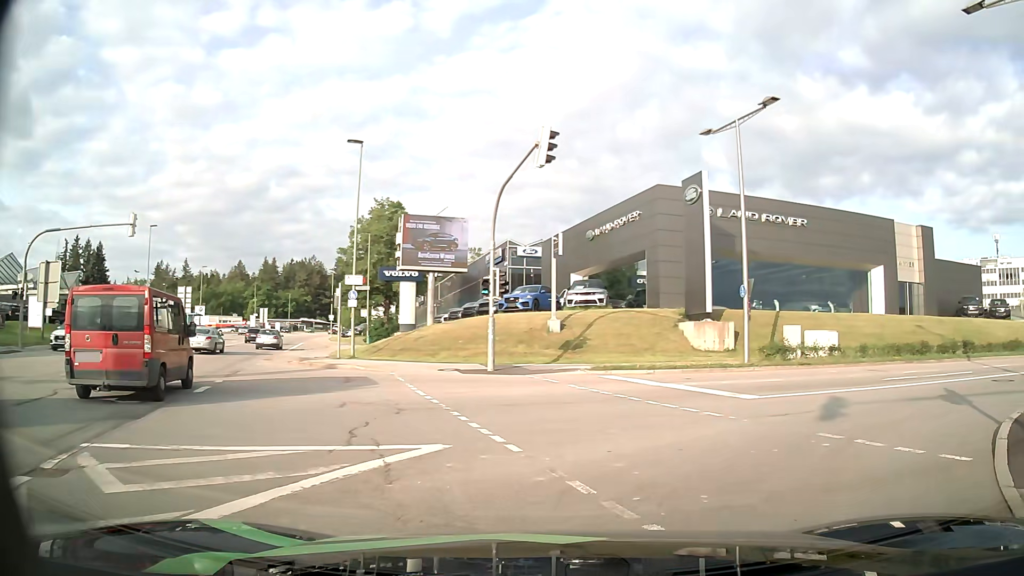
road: tertiary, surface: asphalt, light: Day
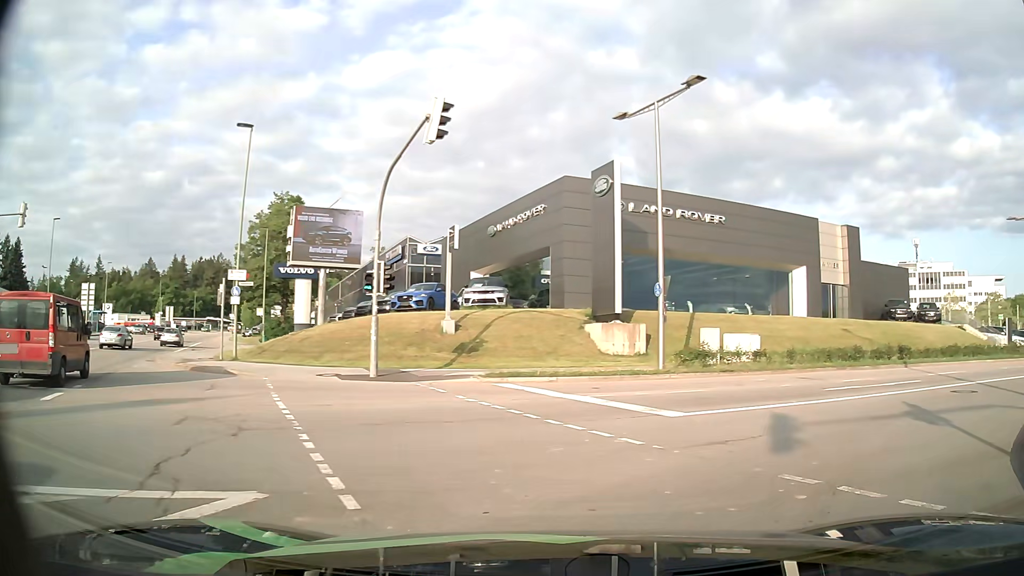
(+0.2, +2.5) m; +7°
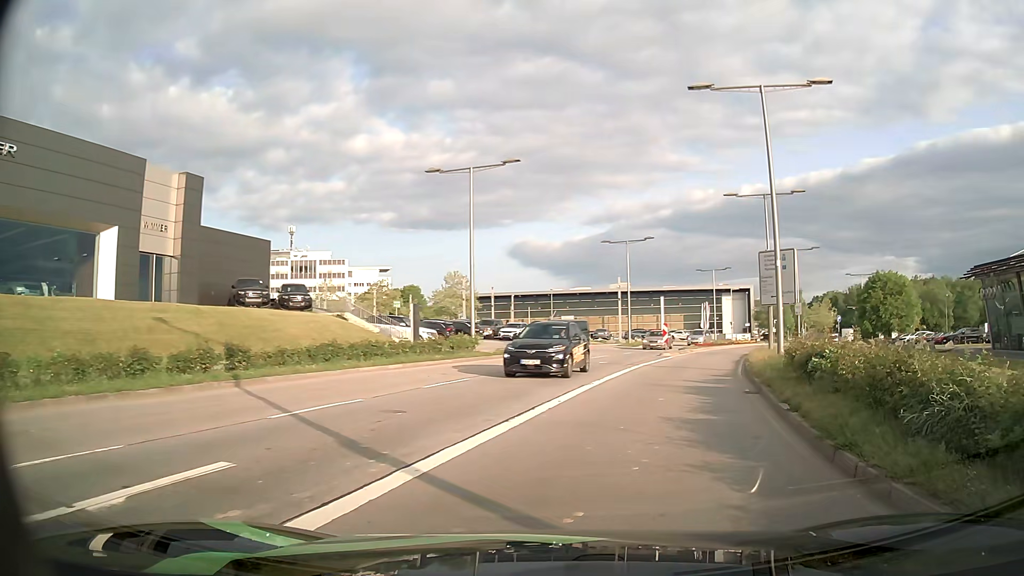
(+6.4, +11.9) m; +55°
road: secondary
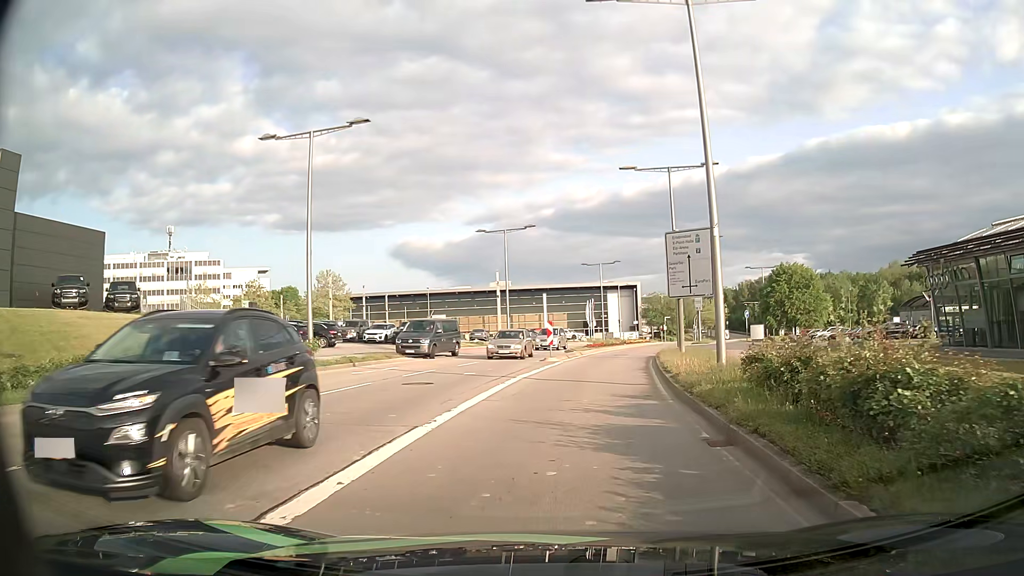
(+0.7, +6.6) m; +9°
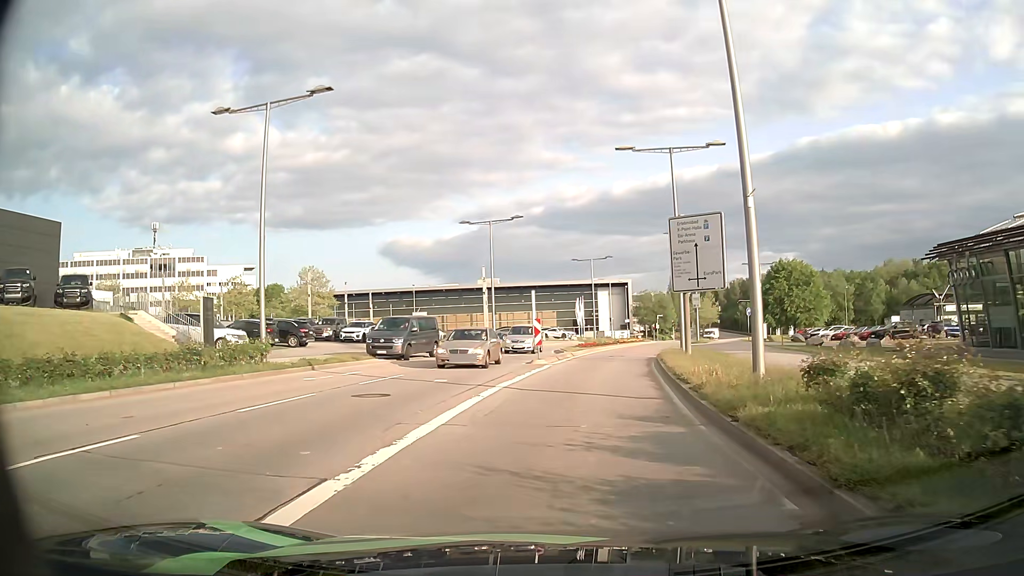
(+0.1, +3.5) m; +1°
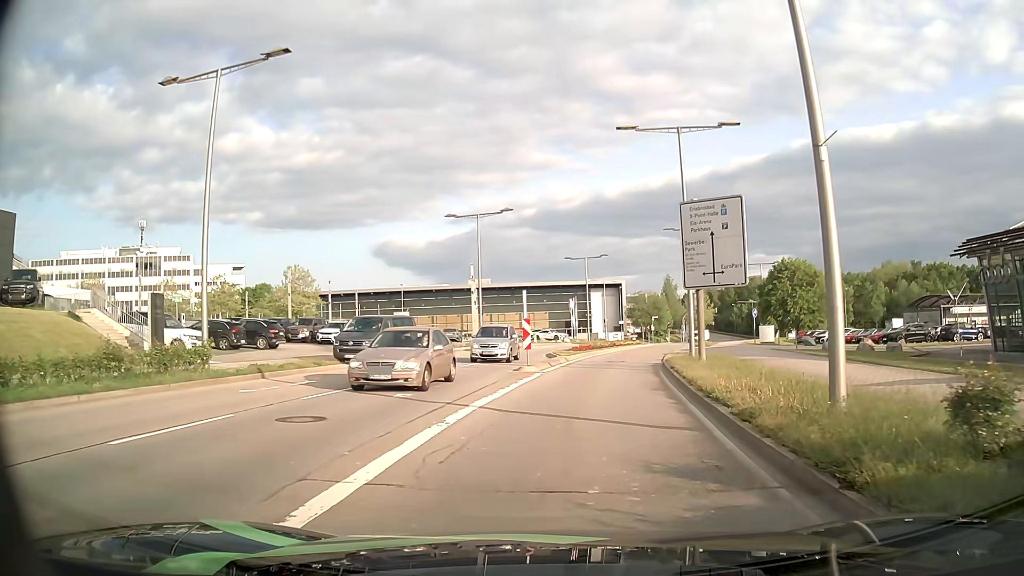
(0.0, +3.6) m; 0°
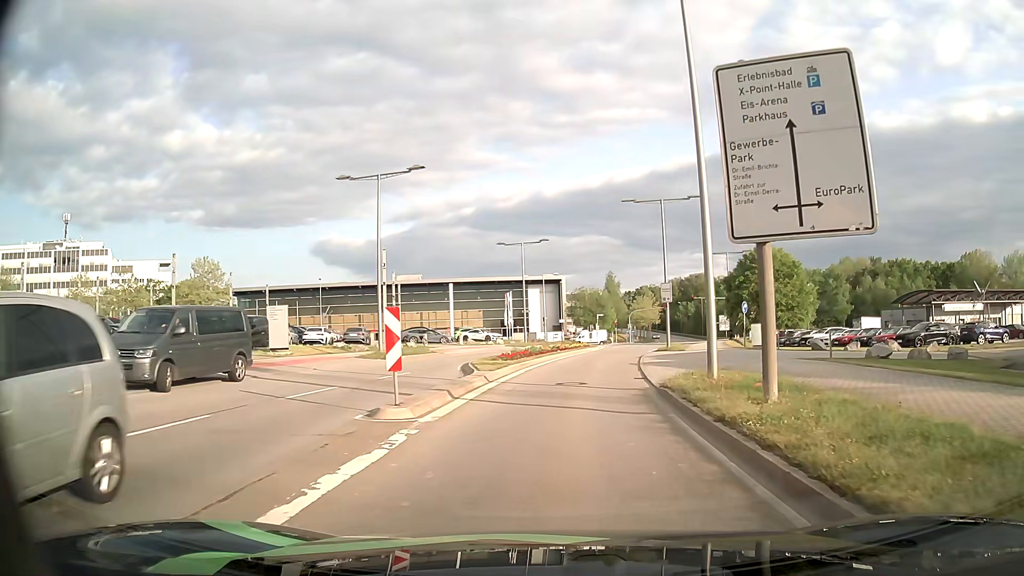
(+0.7, +11.8) m; +6°
